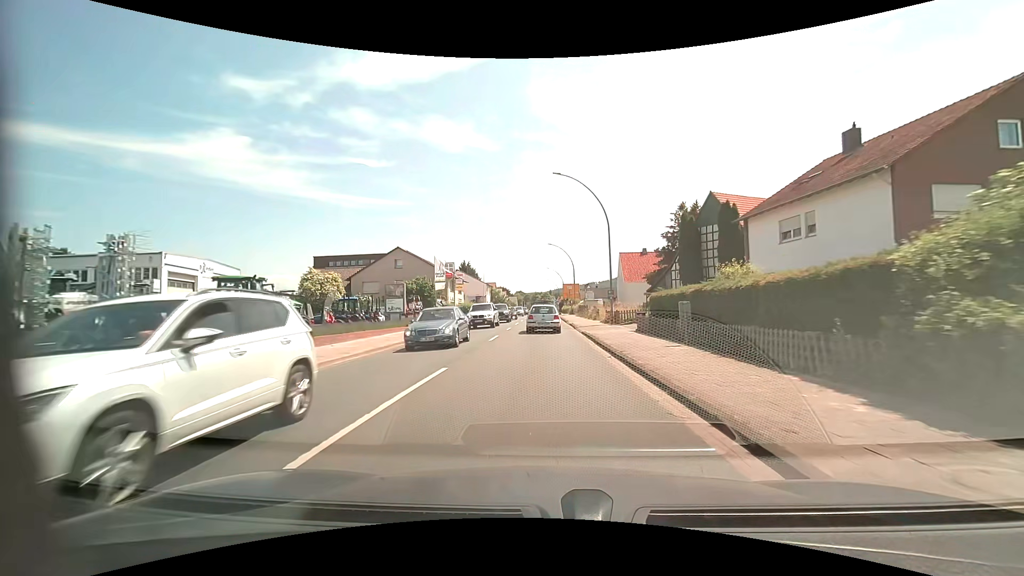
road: primary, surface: asphalt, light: Day
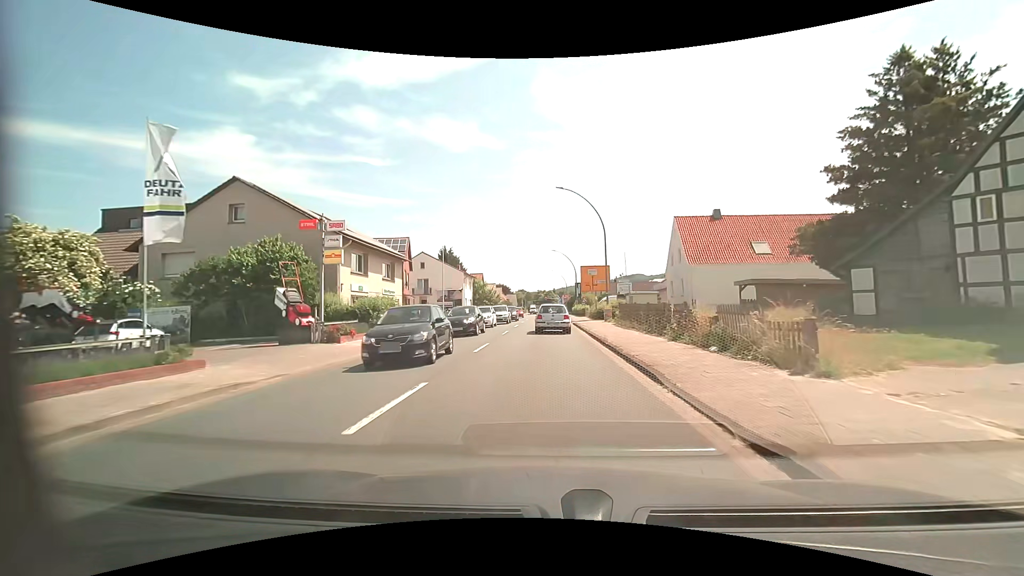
(-0.1, +32.9) m; 0°
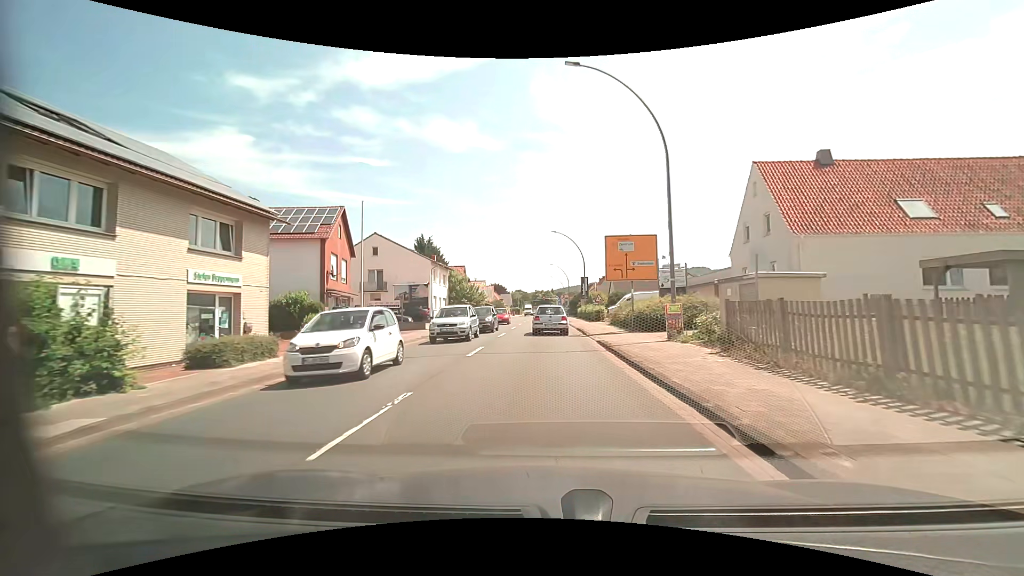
(0.0, +19.2) m; 0°
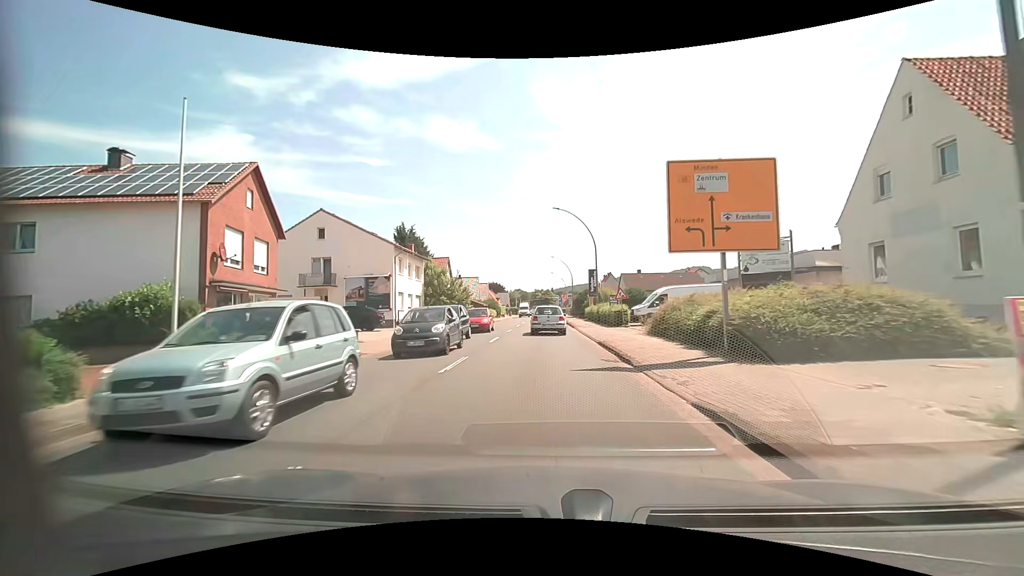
(0.0, +12.7) m; 0°
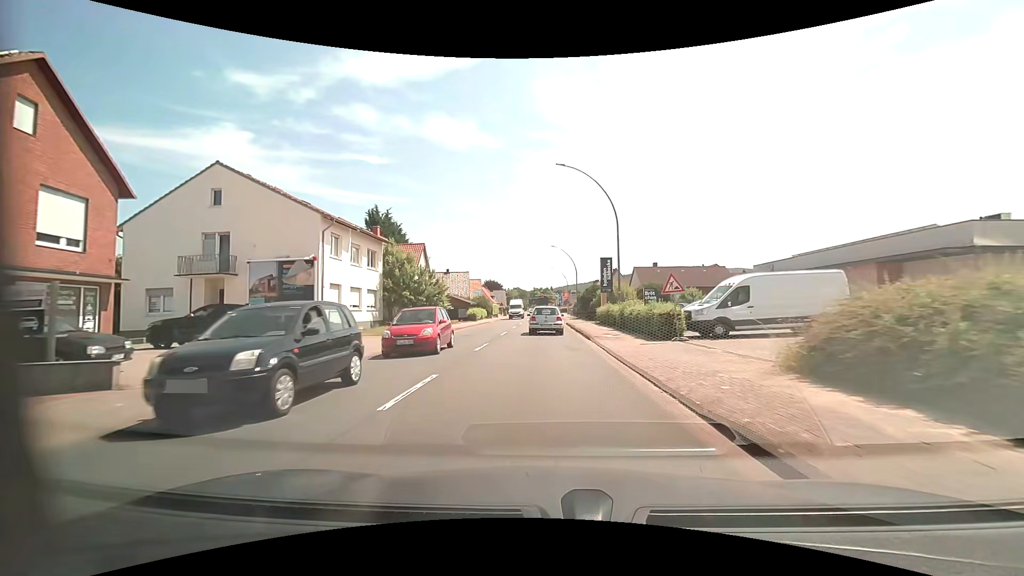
(0.0, +12.8) m; 0°
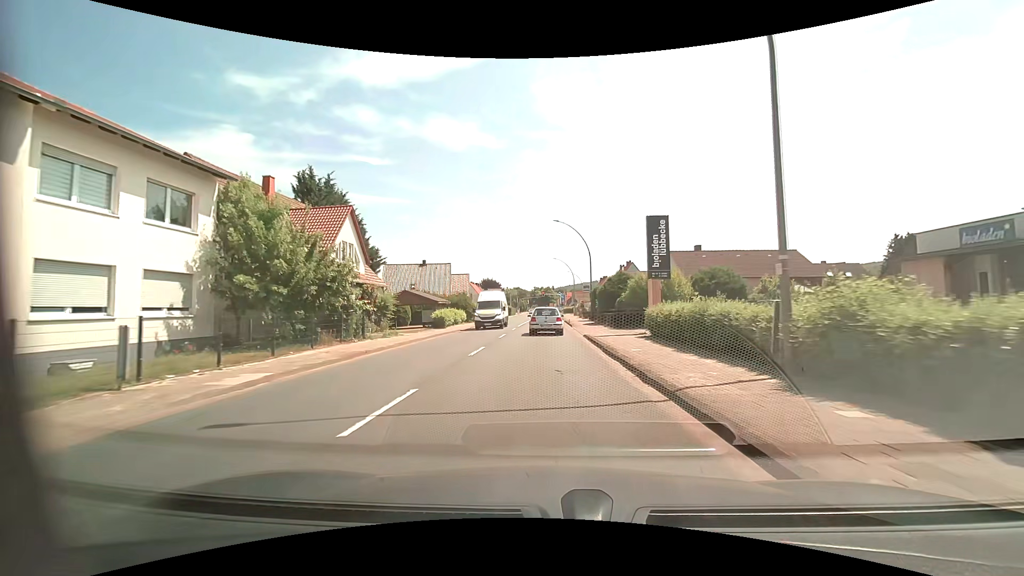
(0.0, +19.7) m; 0°
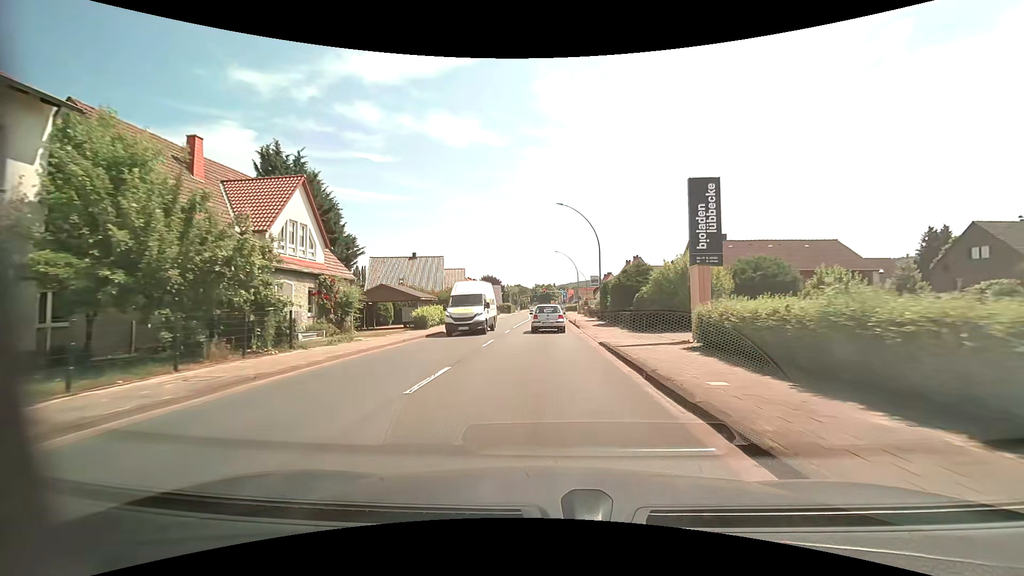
(0.0, +6.7) m; 0°
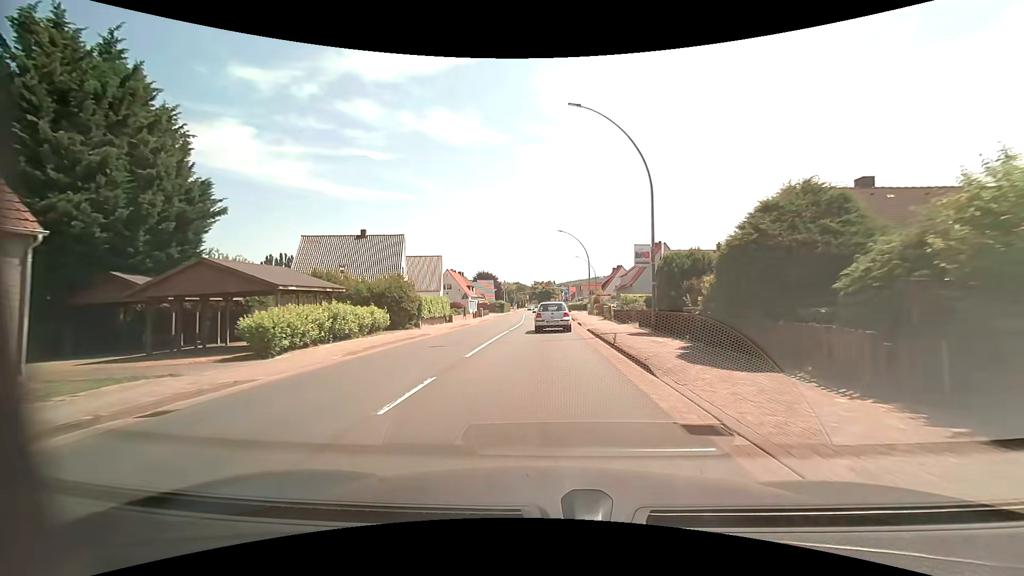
(-0.1, +19.9) m; 0°
(0, +10) (0, +20) (0, +30) (0, +40) (0, +50) (0, +60) (+1, +70) (+1, +80) (+1, +90) (+1, +100) m
